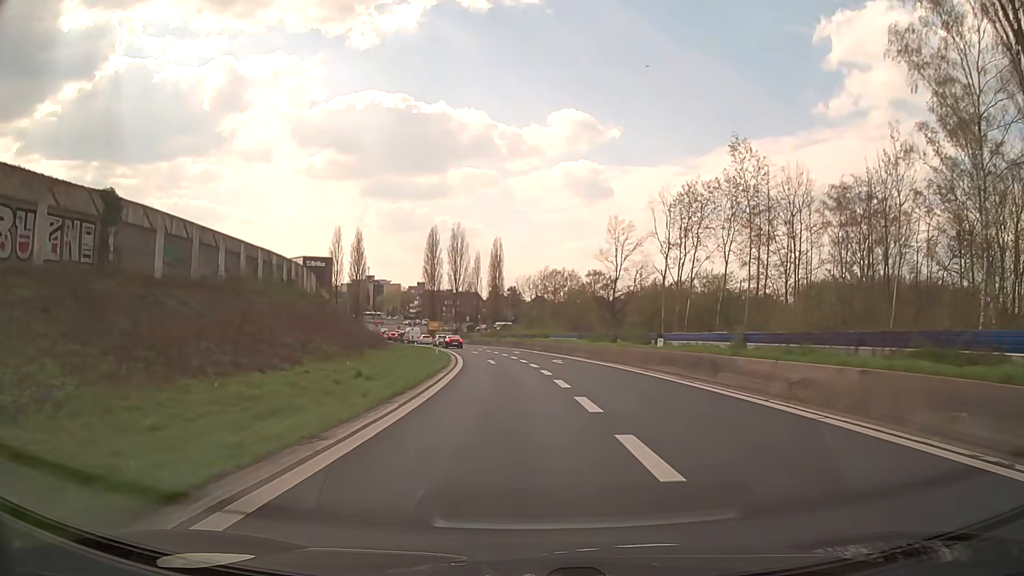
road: trunk_link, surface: asphalt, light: Day
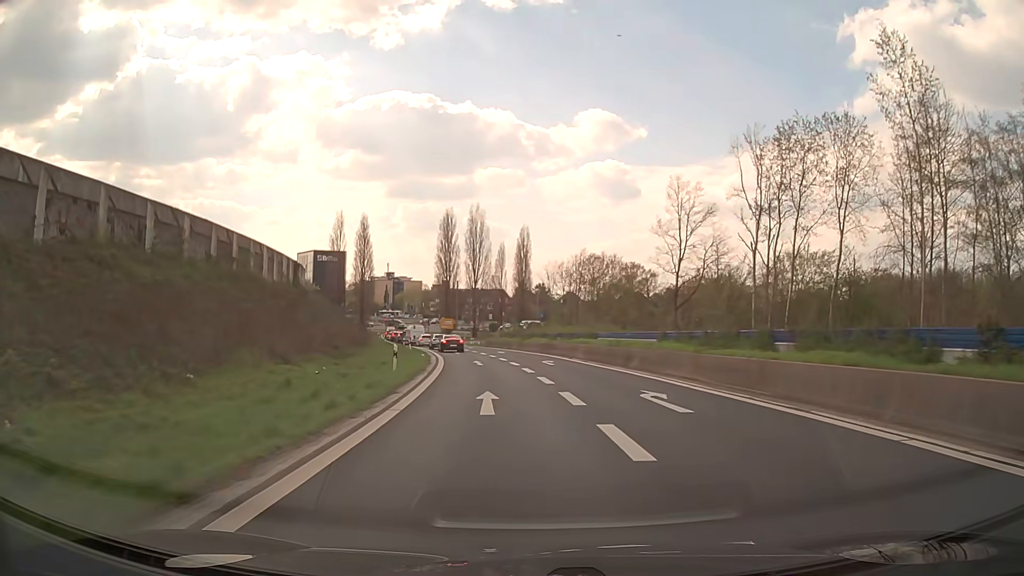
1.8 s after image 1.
(-0.5, +22.9) m; -3°
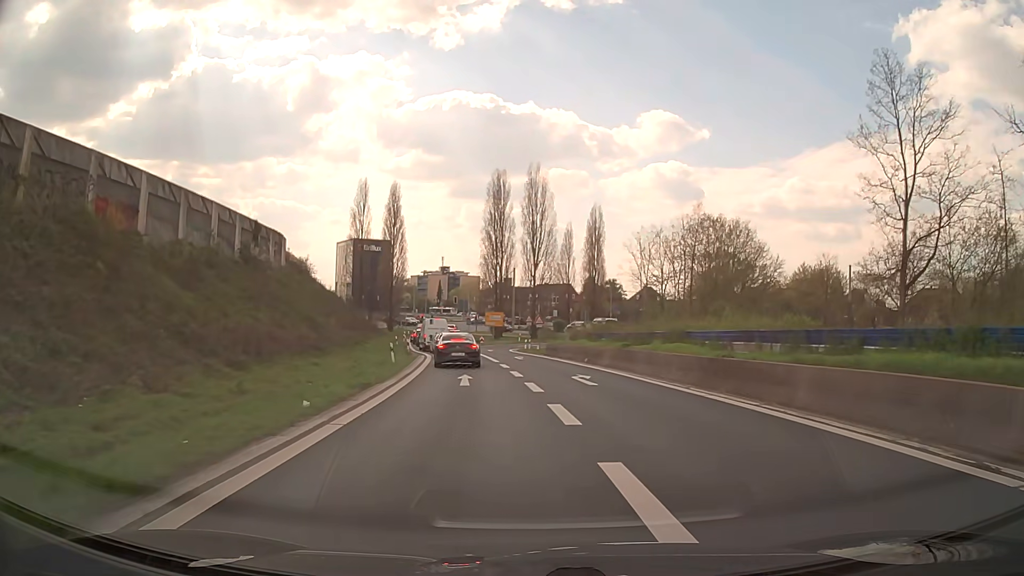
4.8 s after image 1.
(-1.5, +32.7) m; -6°
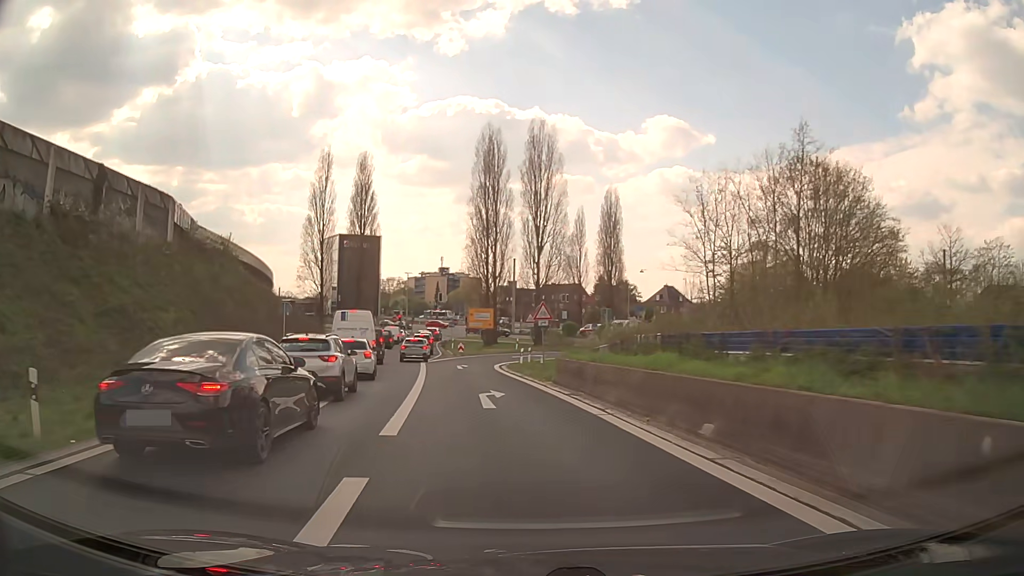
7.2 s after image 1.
(+0.7, +25.1) m; 0°
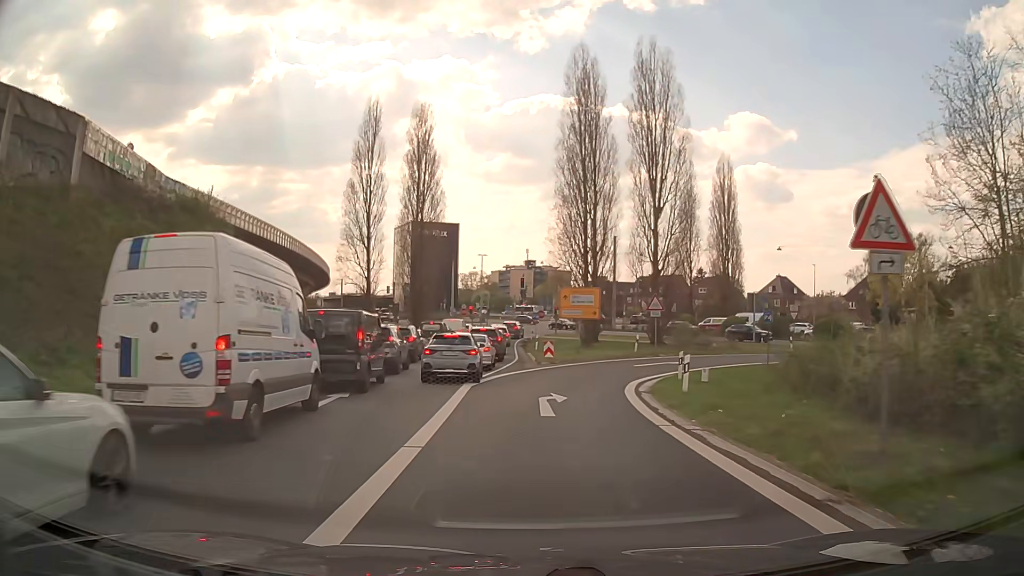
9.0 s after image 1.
(-2.0, +21.7) m; -8°
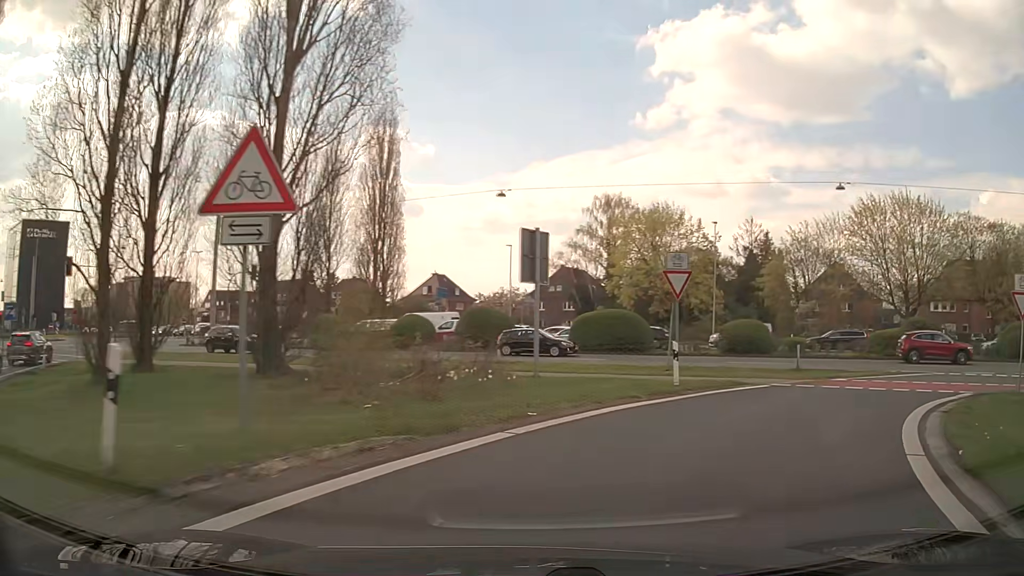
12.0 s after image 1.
(+5.2, +31.9) m; +30°
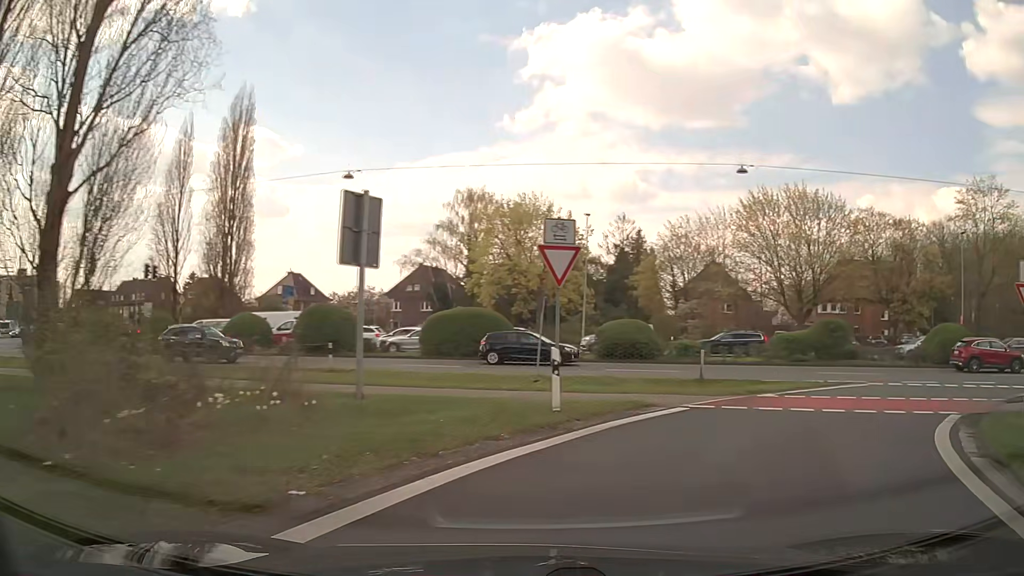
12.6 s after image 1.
(+0.5, +5.1) m; +12°
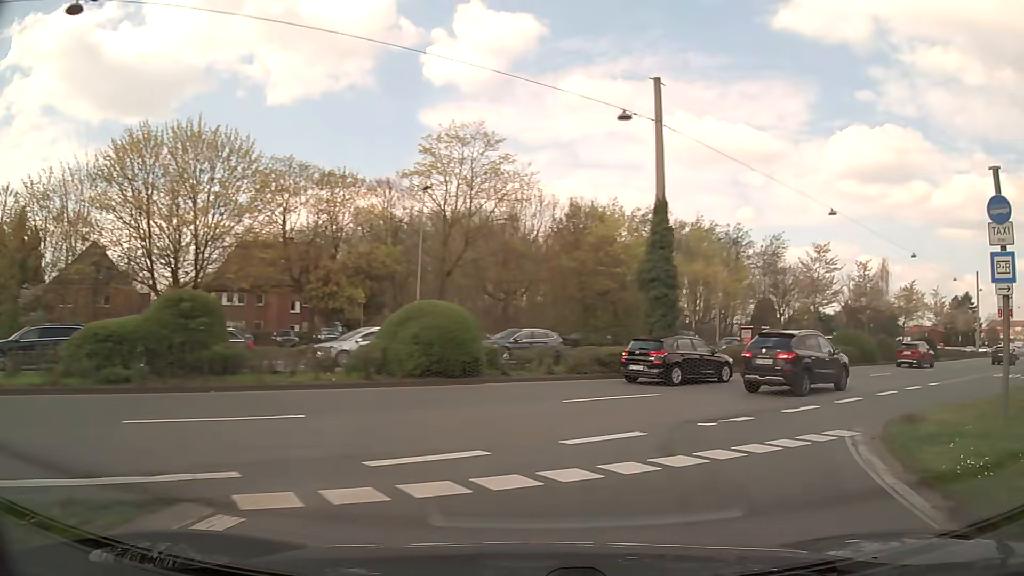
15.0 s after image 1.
(+7.7, +15.8) m; +50°
(+2, +10) (+6, +19) (+12, +27) (+19, +34) (+27, +40) (+35, +47) (+42, +53) (+50, +59) (+58, +65) (+66, +72) m
